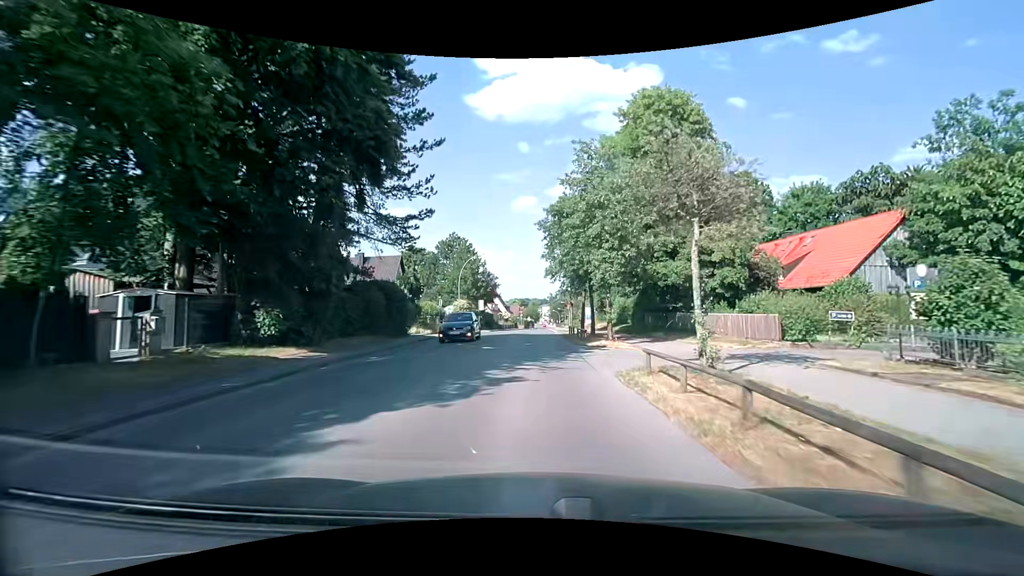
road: tertiary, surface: asphalt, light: Day
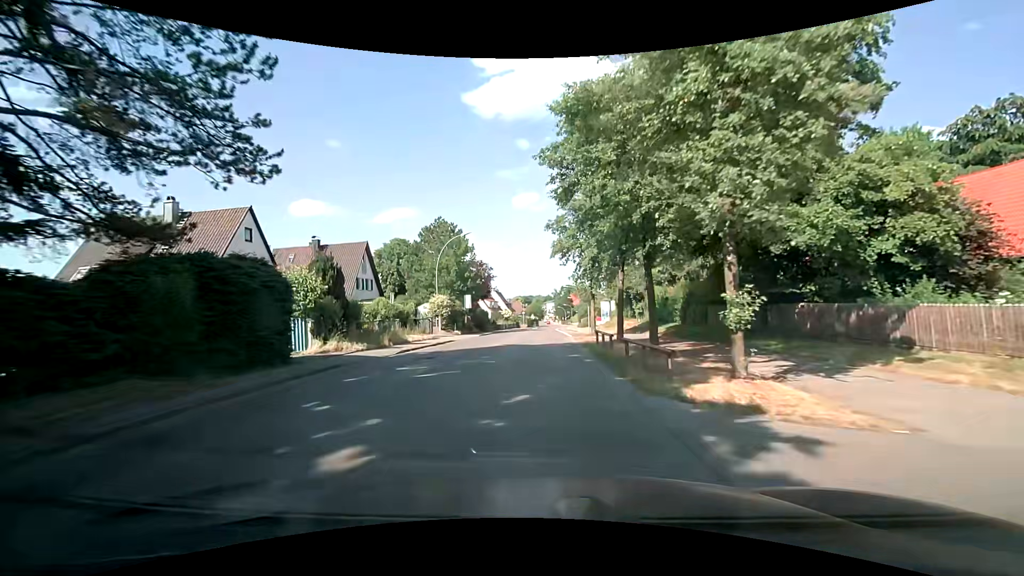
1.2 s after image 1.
(-0.1, +14.3) m; -1°
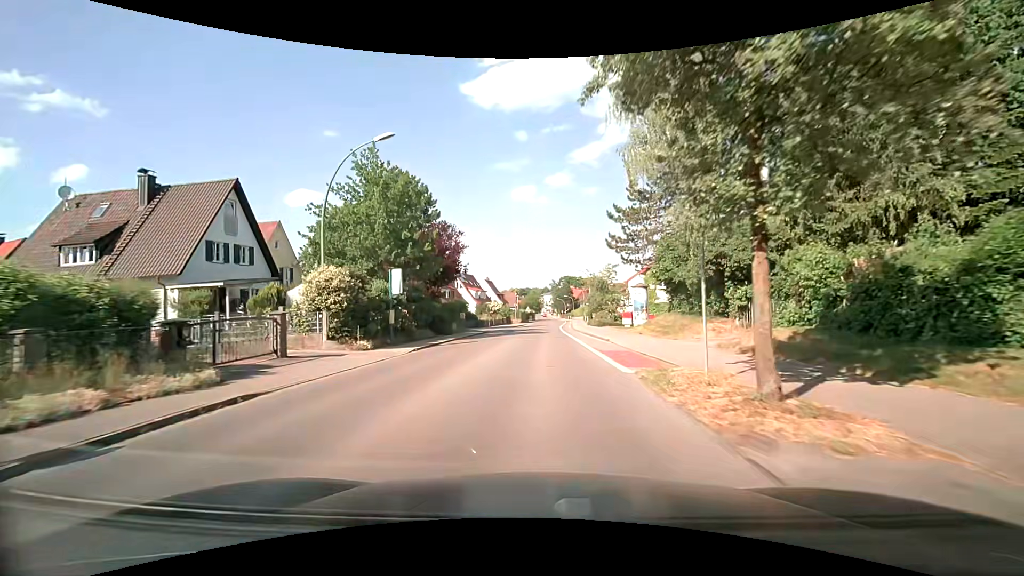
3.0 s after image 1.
(-0.2, +22.3) m; -1°
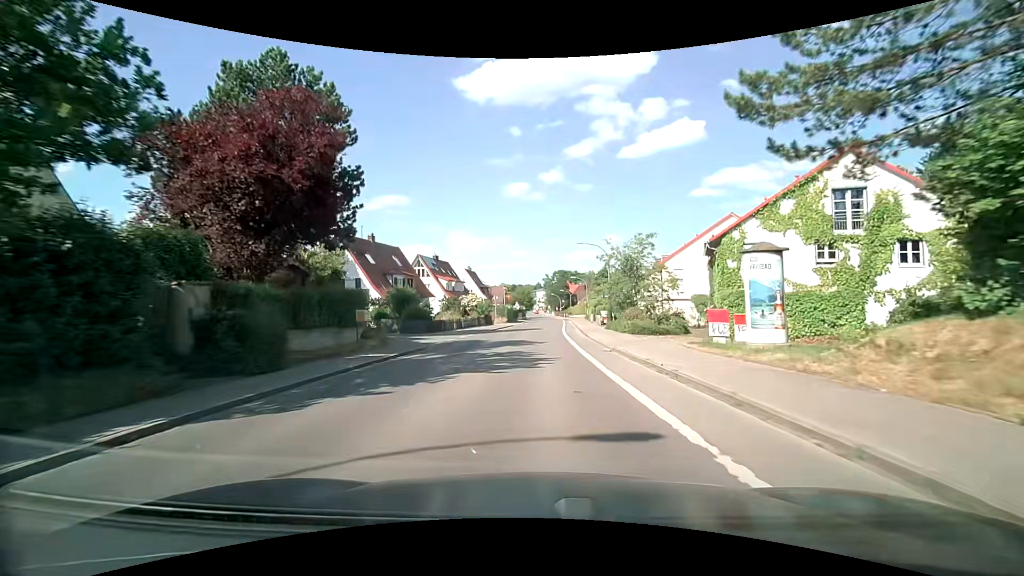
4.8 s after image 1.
(+0.4, +22.8) m; +1°
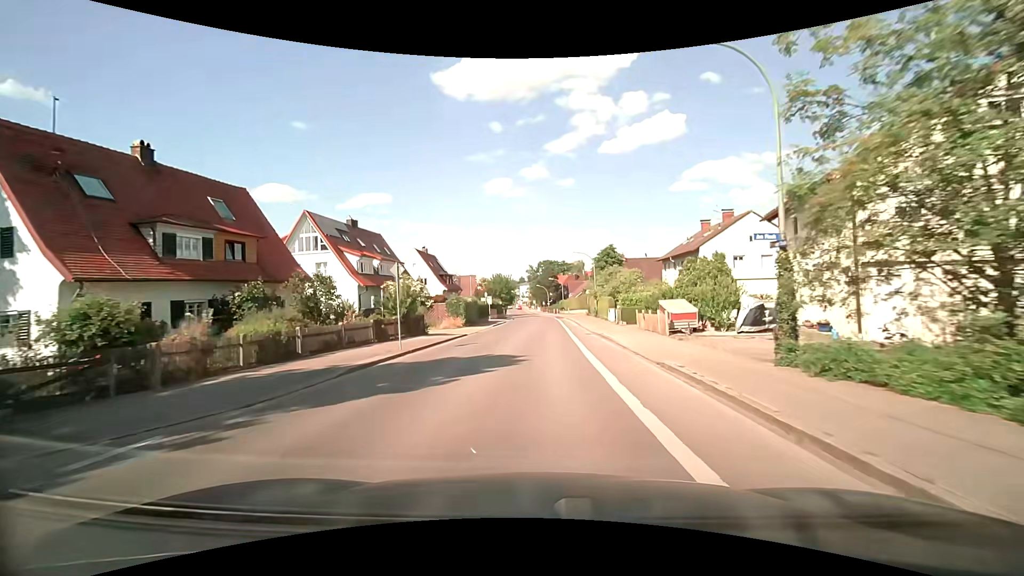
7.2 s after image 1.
(+0.5, +30.8) m; +2°
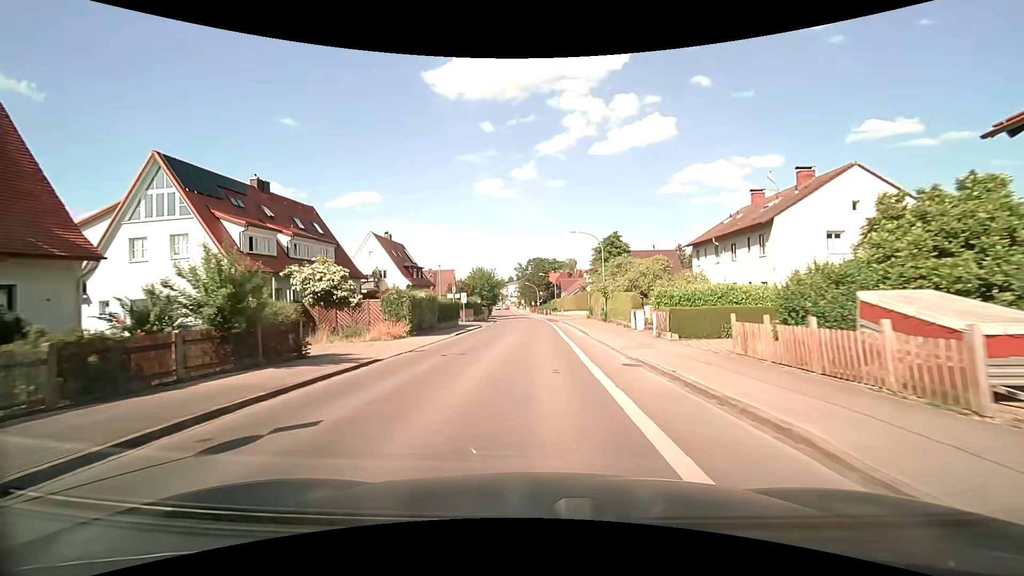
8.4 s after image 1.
(+0.1, +15.1) m; +1°
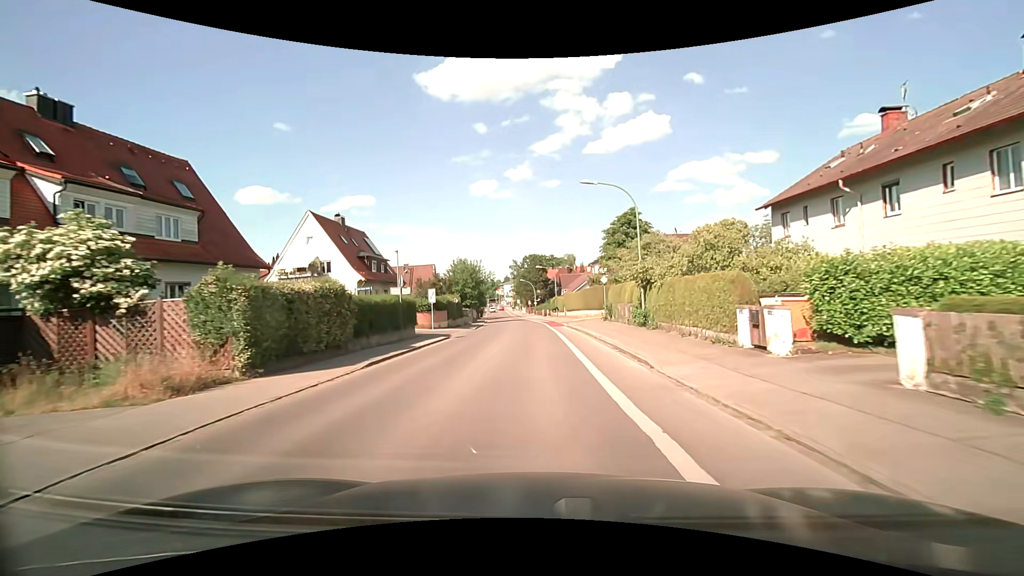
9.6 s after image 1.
(+0.1, +15.2) m; 0°
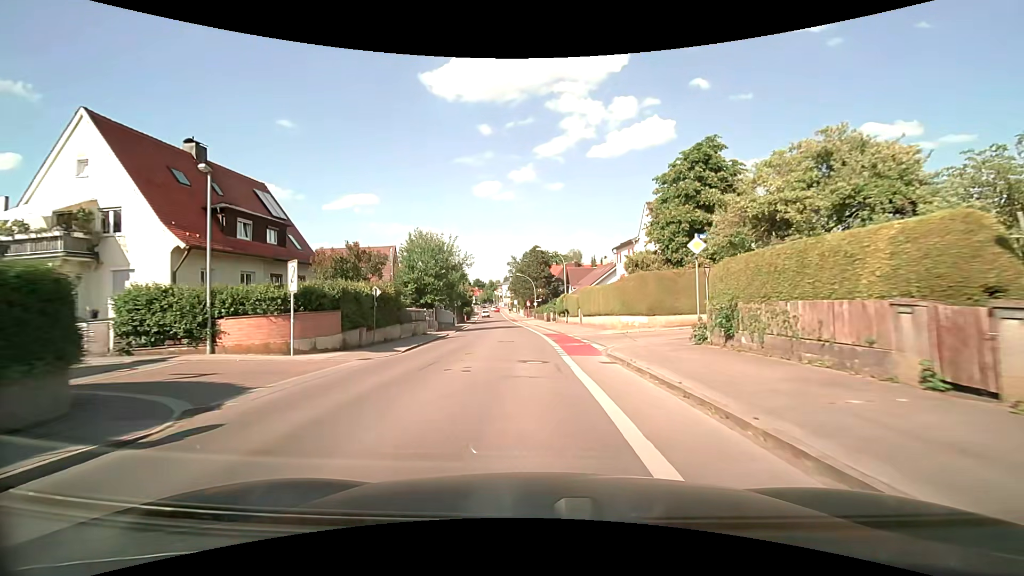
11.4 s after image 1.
(+0.1, +22.8) m; 0°
(0, +10) (0, +20) (-1, +30) (-1, +40) (-2, +50) (-3, +60) (-4, +70) (-5, +80) (-6, +90) (-7, +100) m
